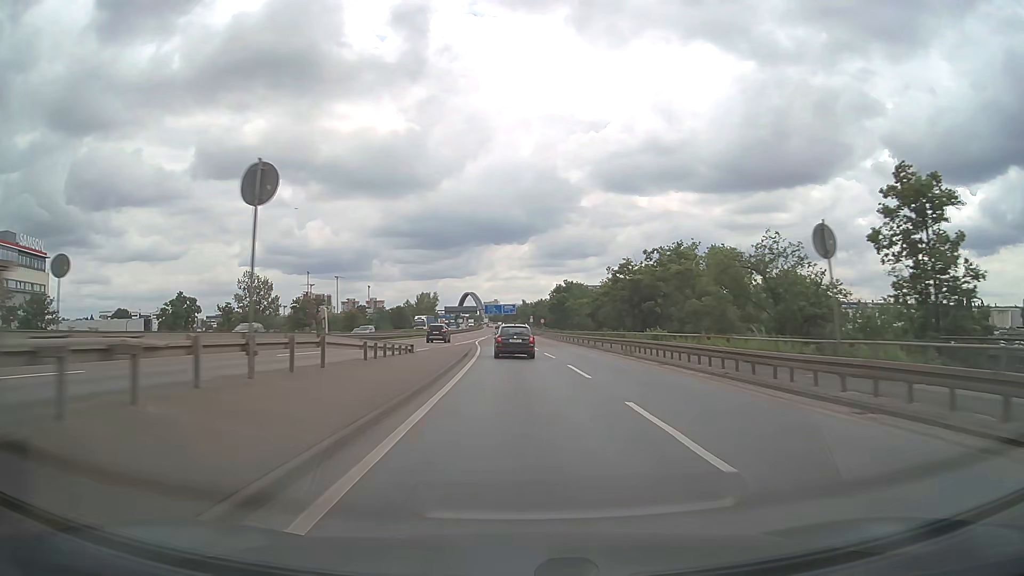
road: motorway_link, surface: asphalt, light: Day
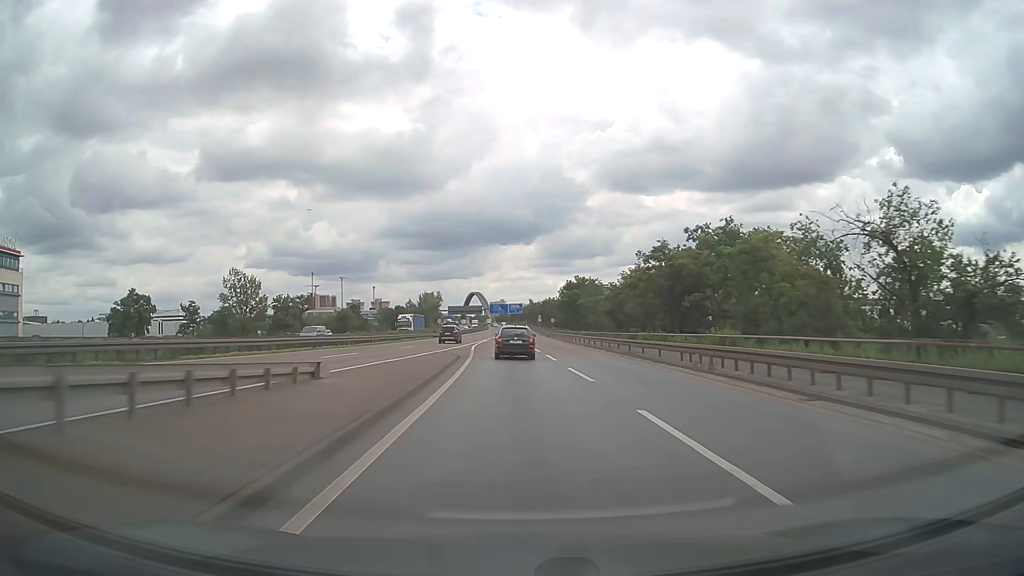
(0.0, +13.4) m; 0°
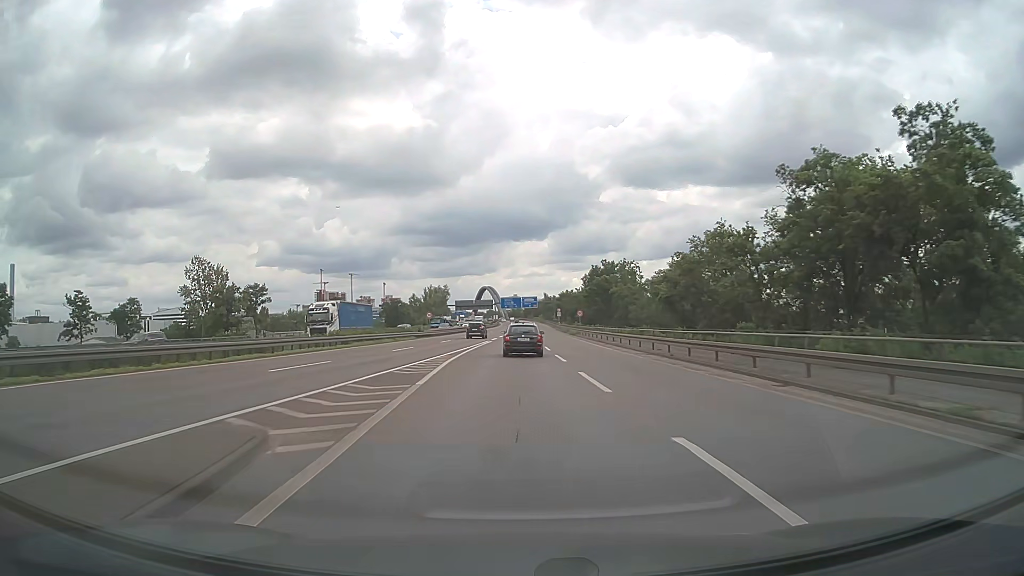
(-0.3, +27.1) m; -1°
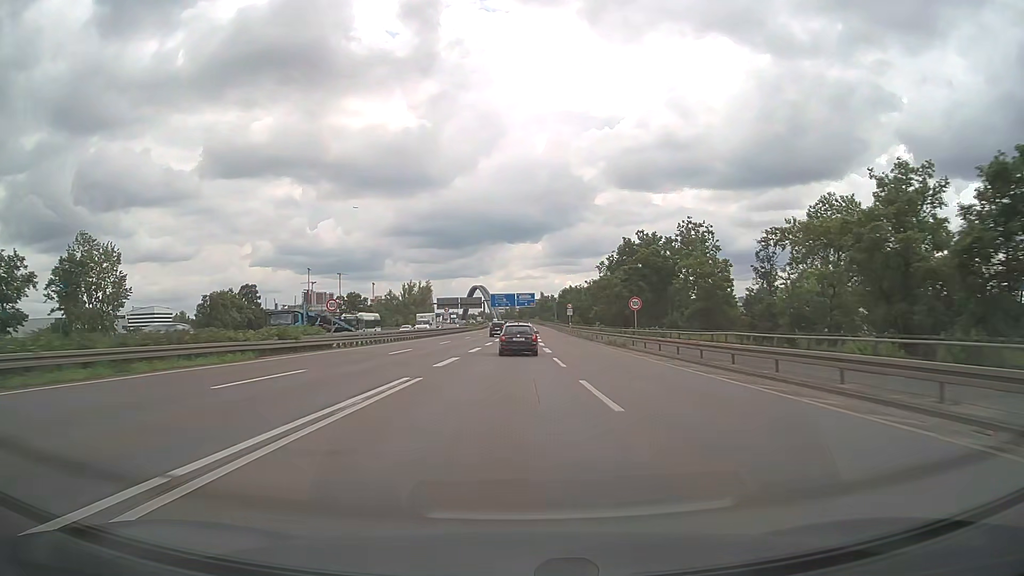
(-0.2, +41.7) m; 0°
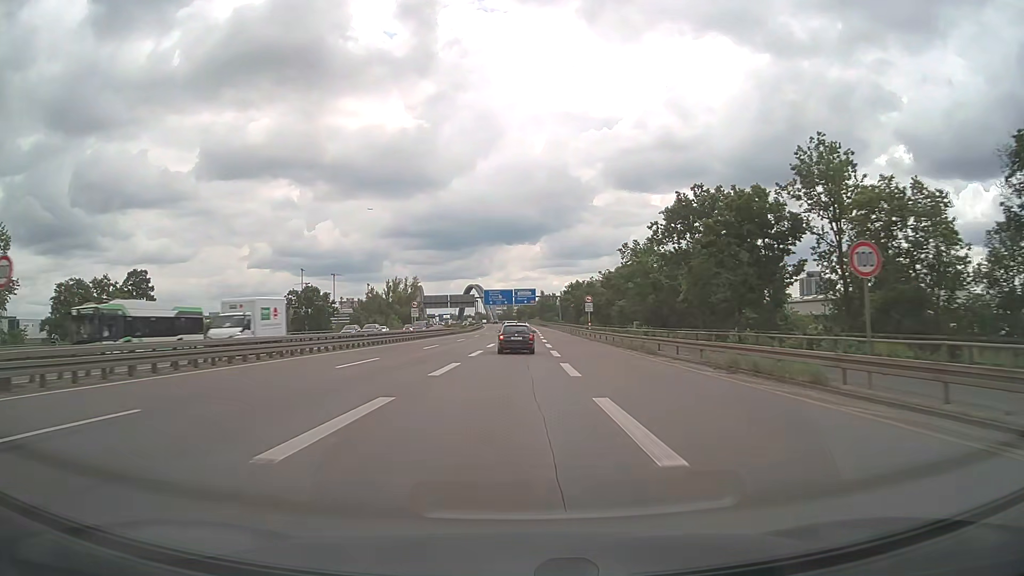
(+0.1, +28.4) m; 0°
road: motorway
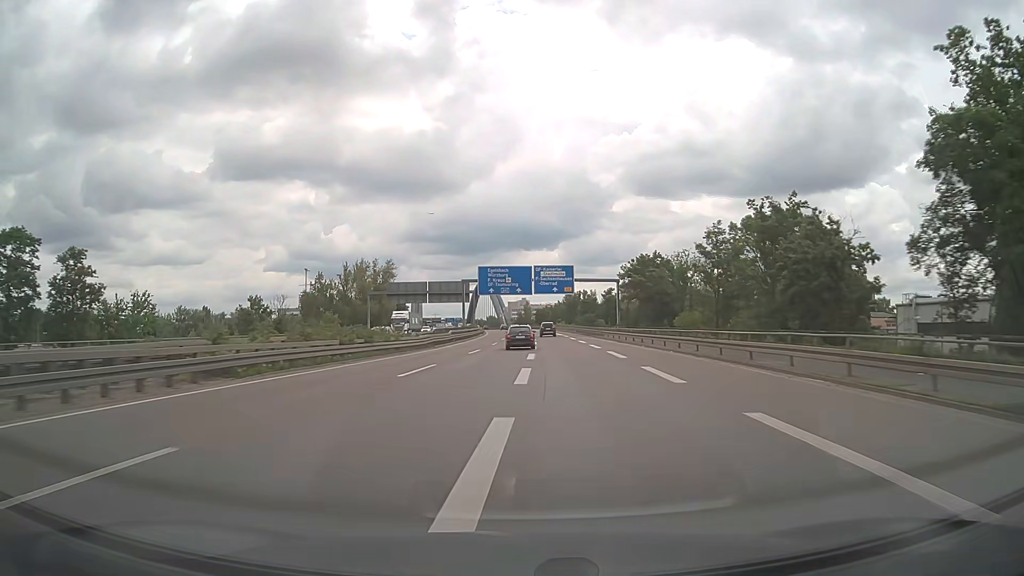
(-0.6, +74.9) m; -1°
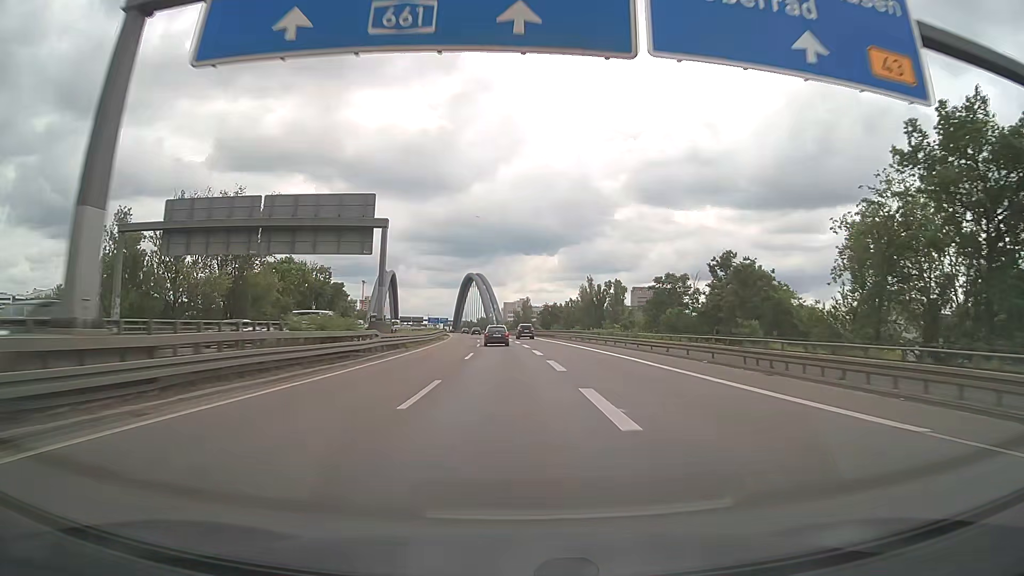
(+0.2, +79.3) m; 0°
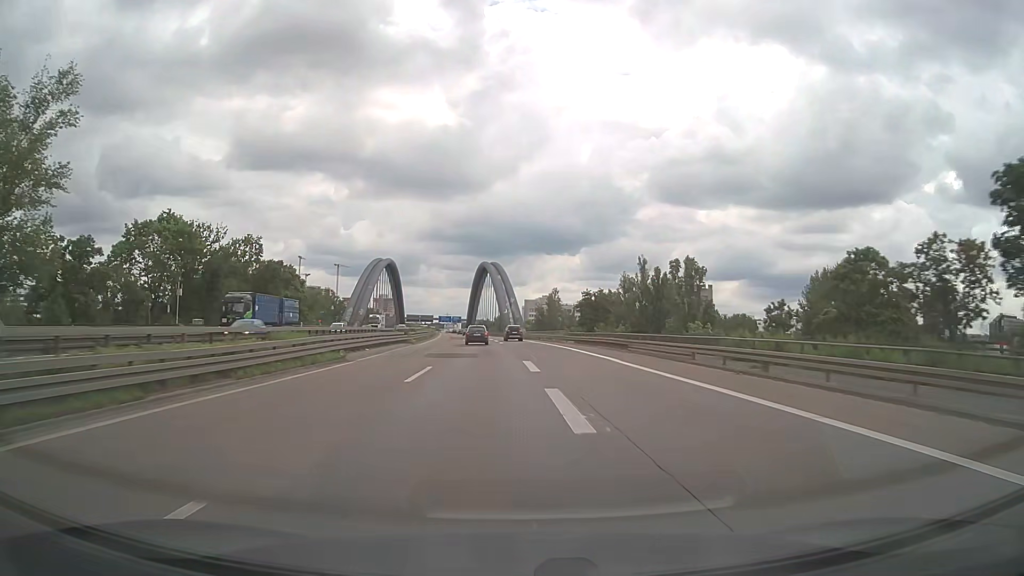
(-0.3, +48.6) m; -2°
(0, +10) (0, +20) (-1, +30) (-1, +40) (-2, +50) (-3, +60) (-3, +70) (-4, +80) (-5, +90) (-6, +100) m
